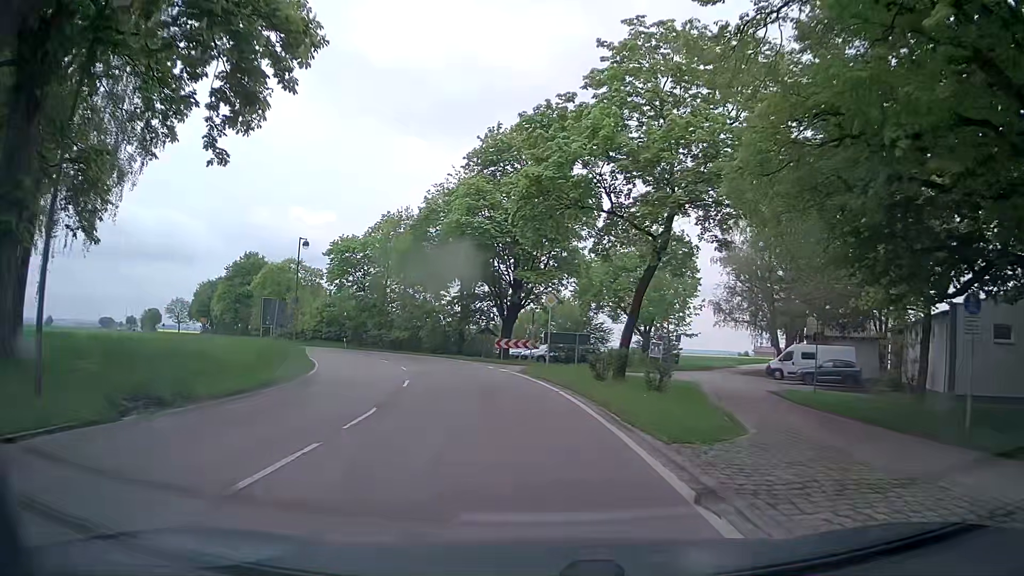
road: tertiary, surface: asphalt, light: Day
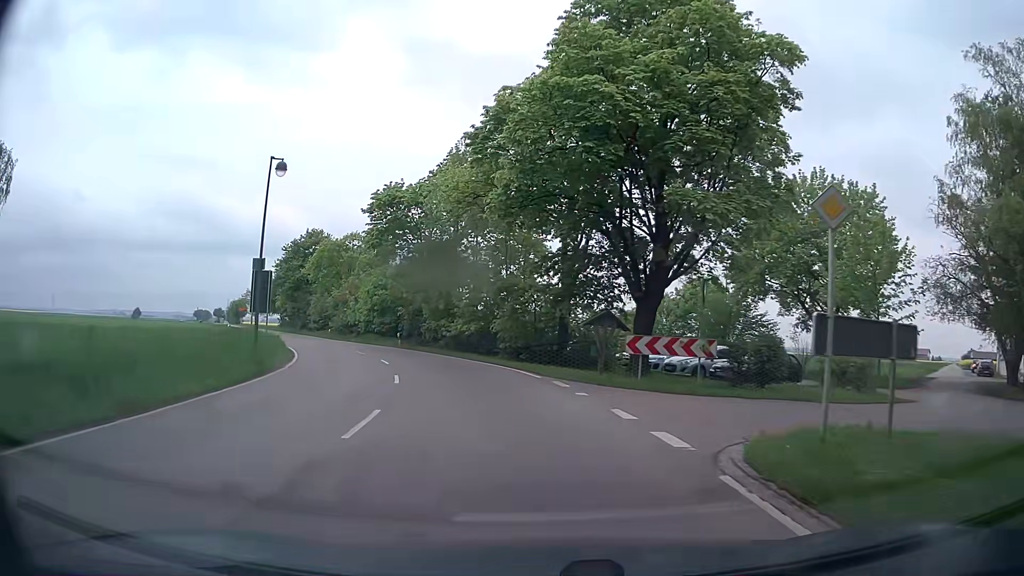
(-1.6, +20.0) m; -10°
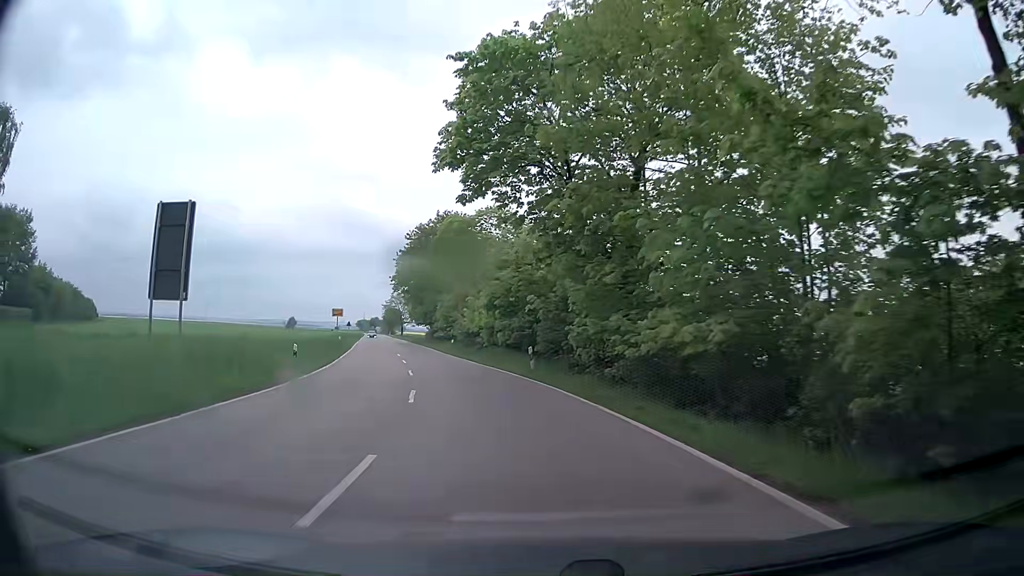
(-2.7, +22.2) m; -15°
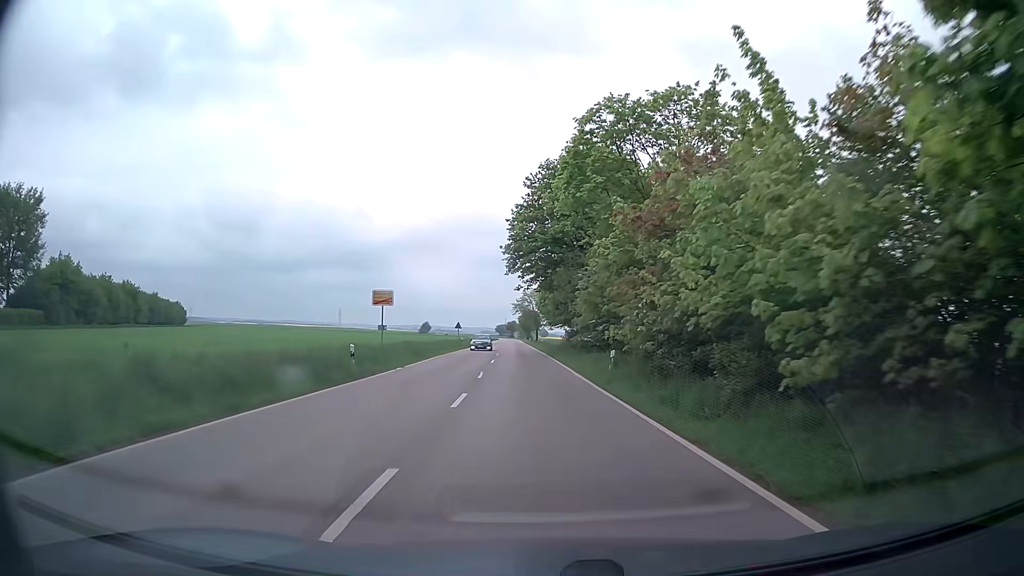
(-3.9, +28.3) m; -11°
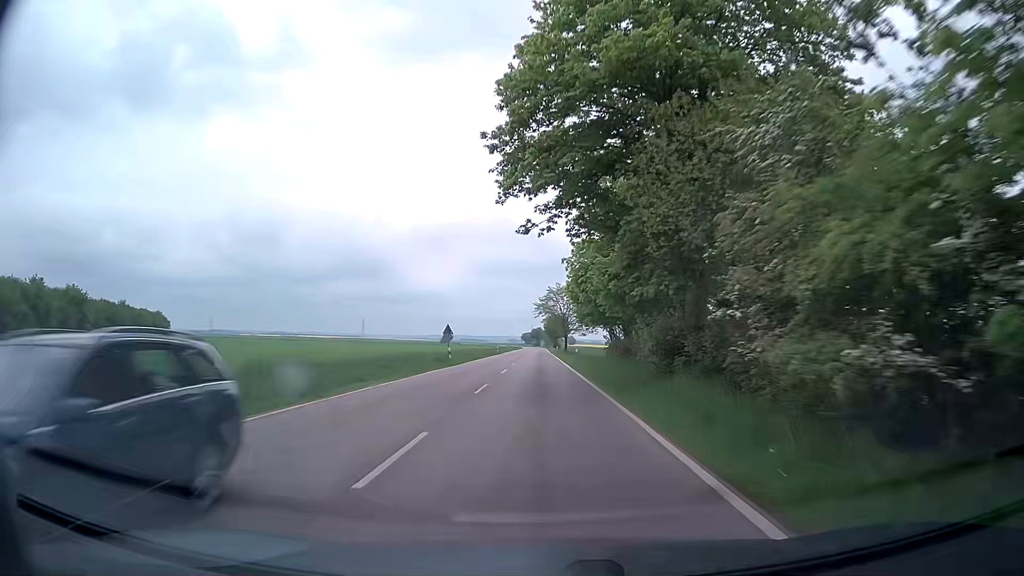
(-0.7, +27.3) m; -3°
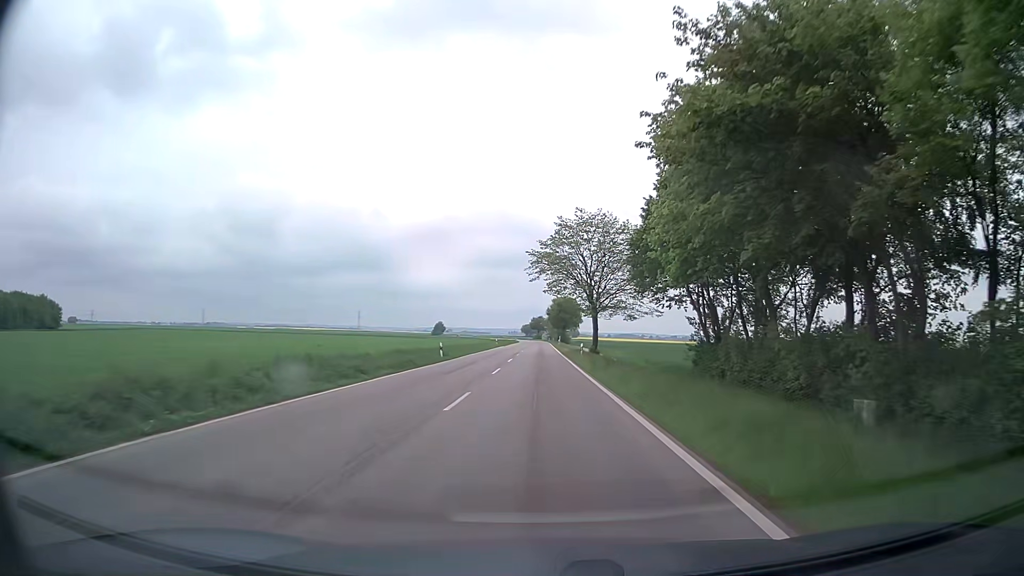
(+0.3, +55.4) m; 0°
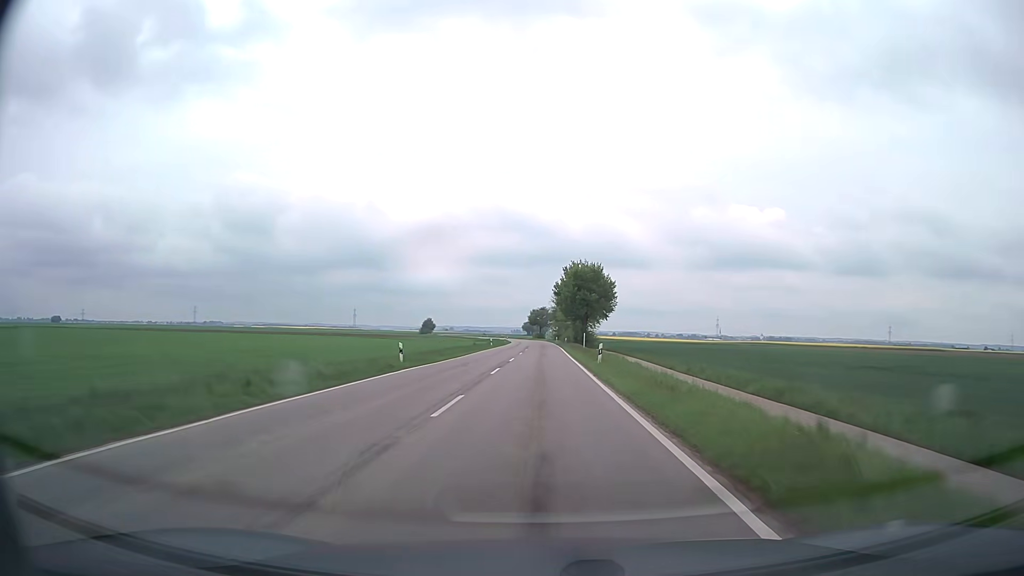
(0.0, +62.4) m; 0°
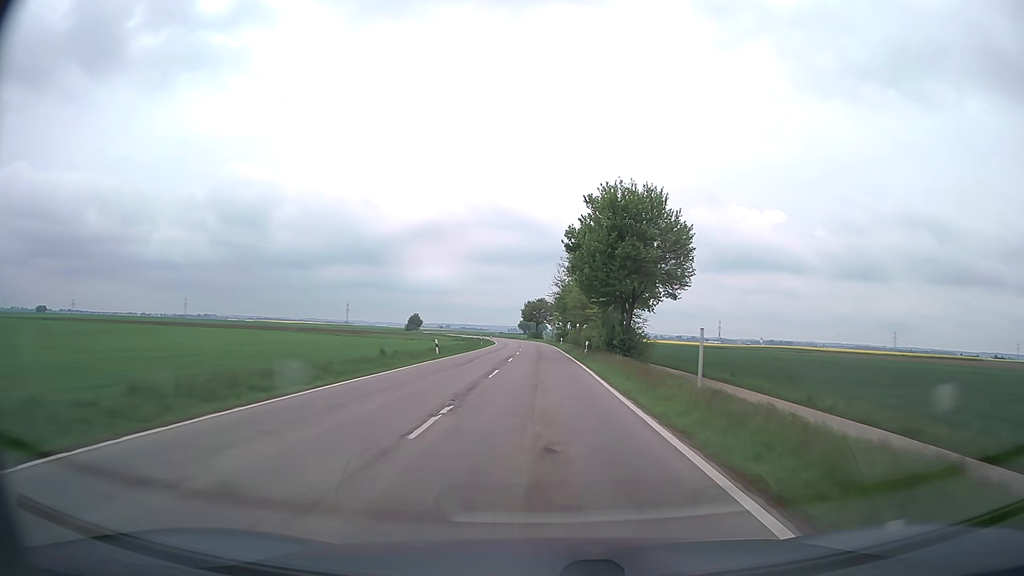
(0.0, +39.4) m; 0°
(0, +10) (0, +20) (0, +30) (0, +40) (0, +50) (0, +60) (0, +70) (-1, +80) (-1, +90) (-2, +100) m
